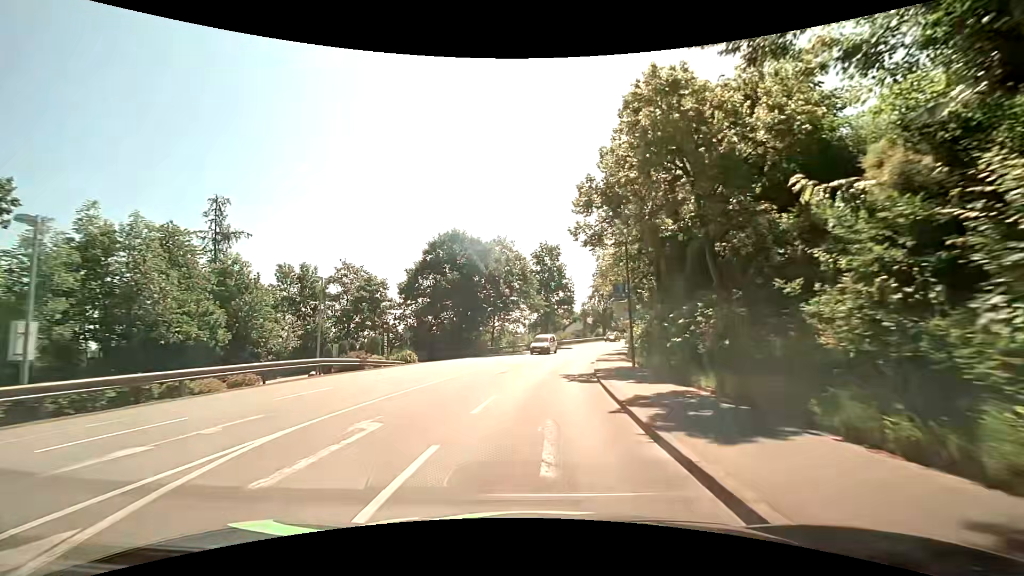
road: tertiary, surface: asphalt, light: Day
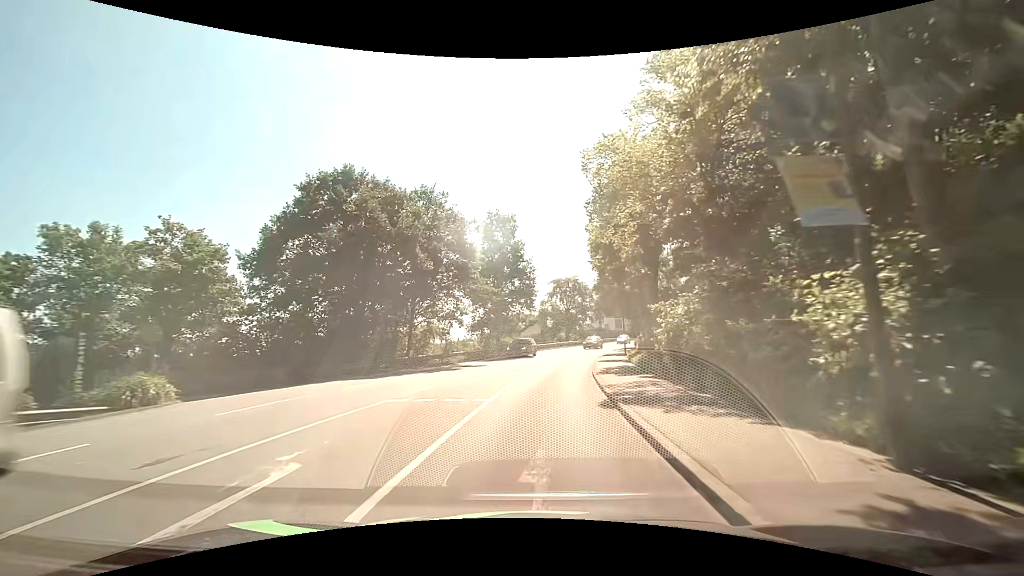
(+0.8, +19.5) m; +5°
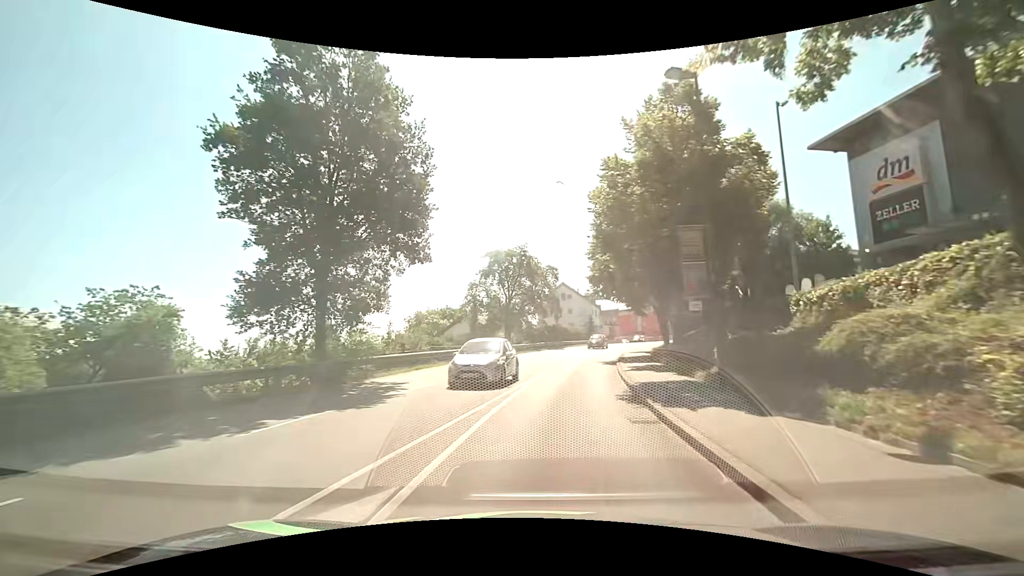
(+1.7, +31.8) m; +6°
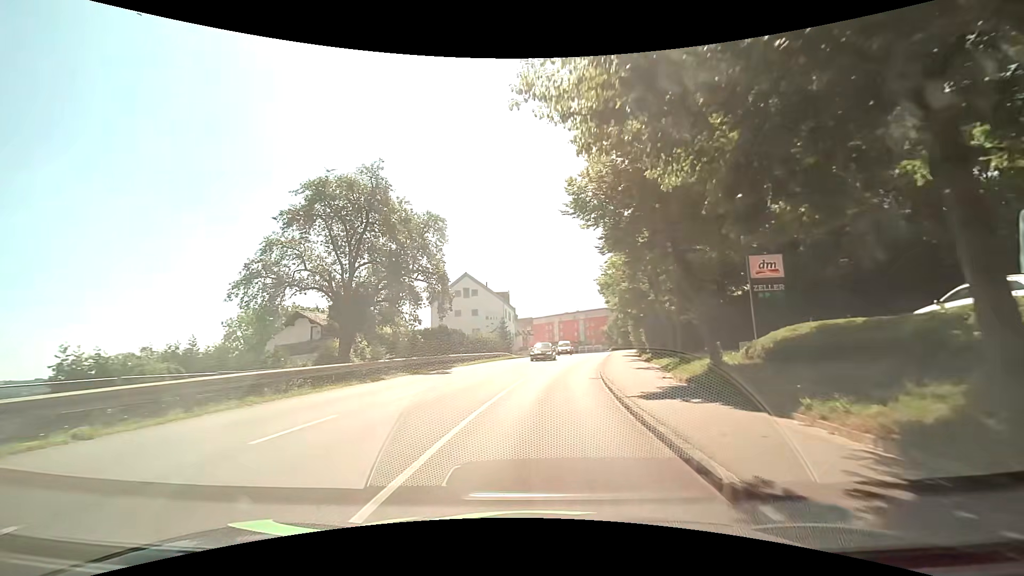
(+3.1, +29.2) m; +10°
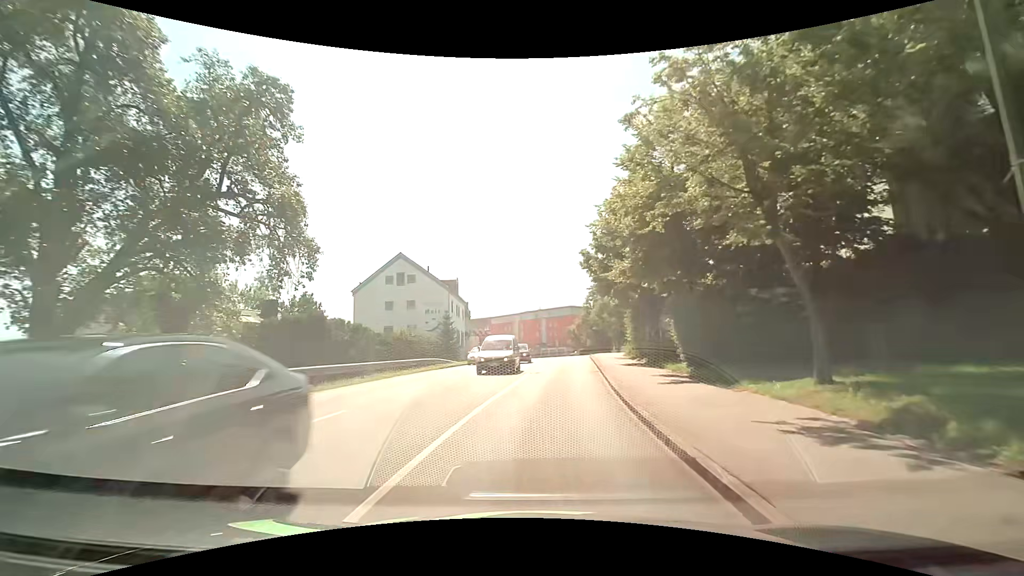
(+0.8, +17.1) m; +5°
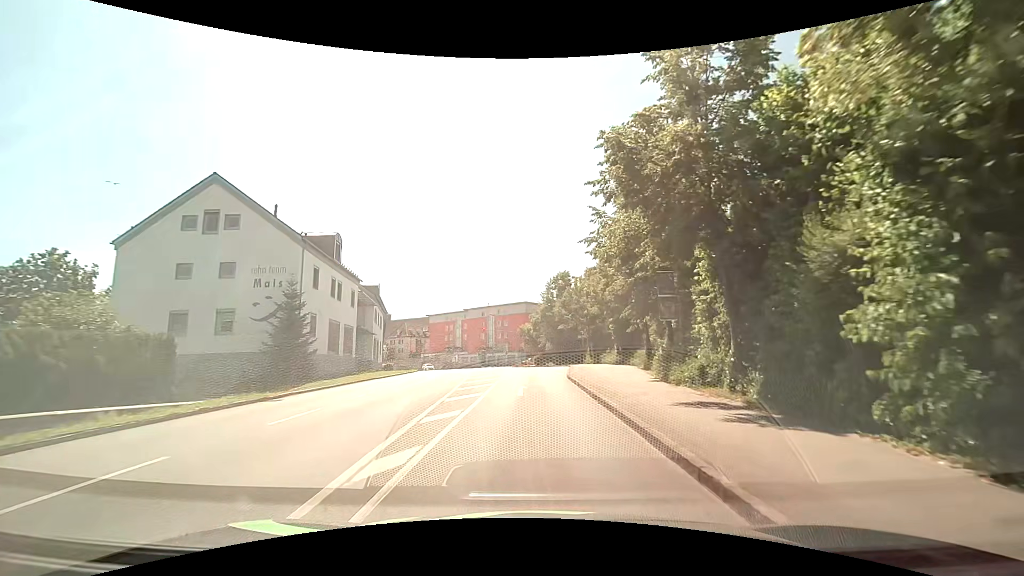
(+1.7, +27.2) m; +5°
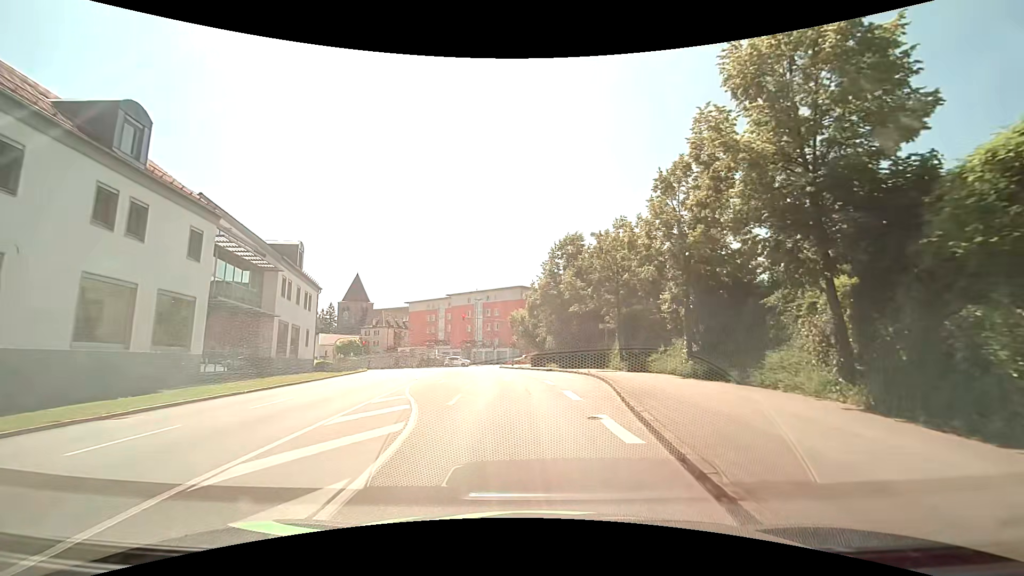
(+0.2, +20.8) m; +1°
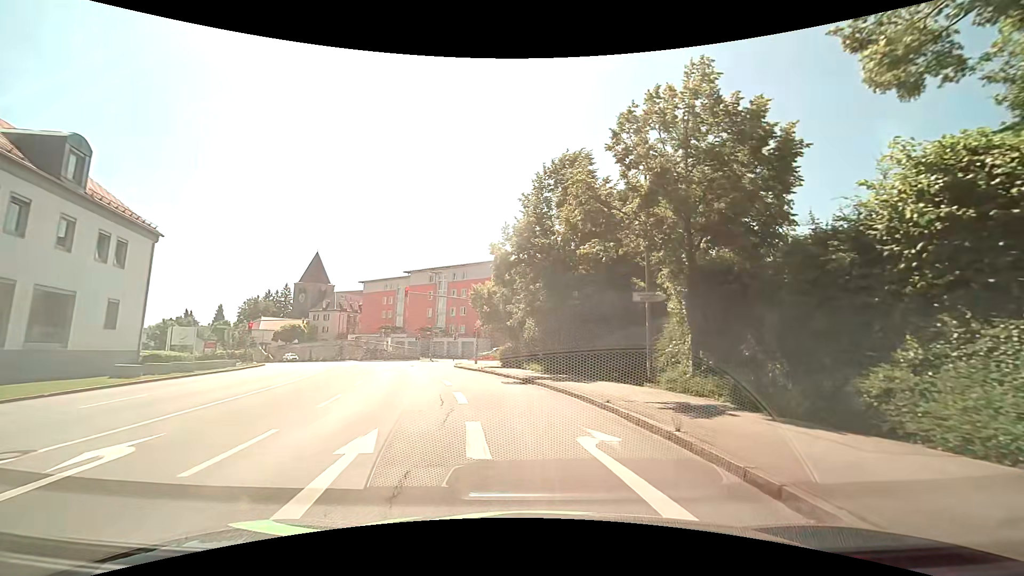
(+0.3, +18.8) m; +2°
